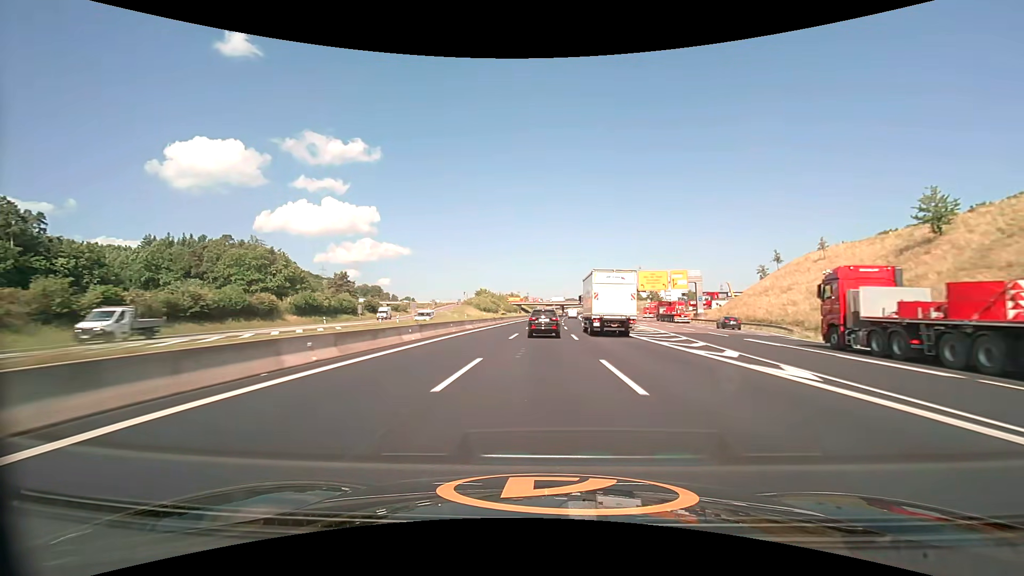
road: motorway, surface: asphalt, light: Day
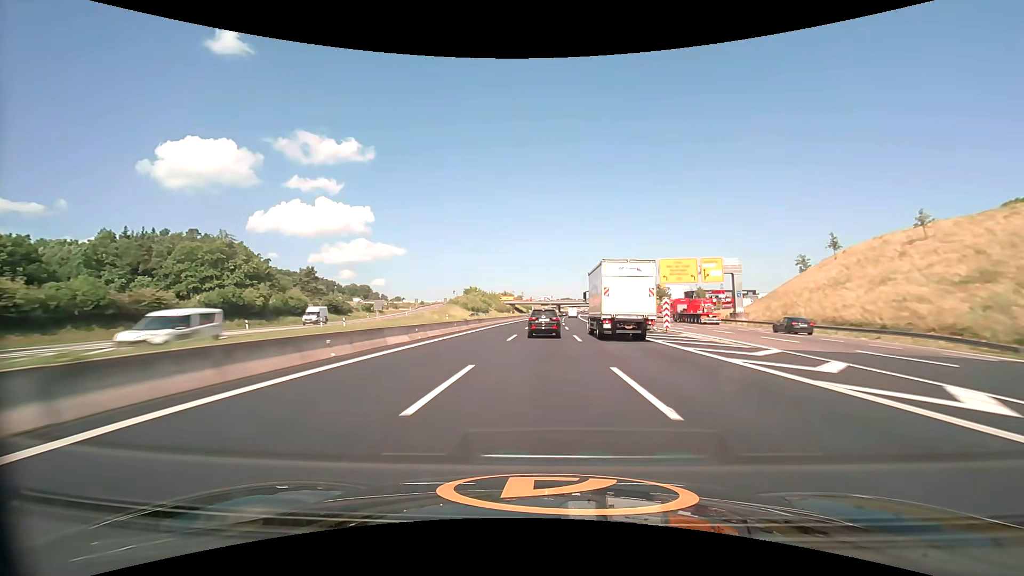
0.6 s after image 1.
(+0.1, +19.9) m; +1°
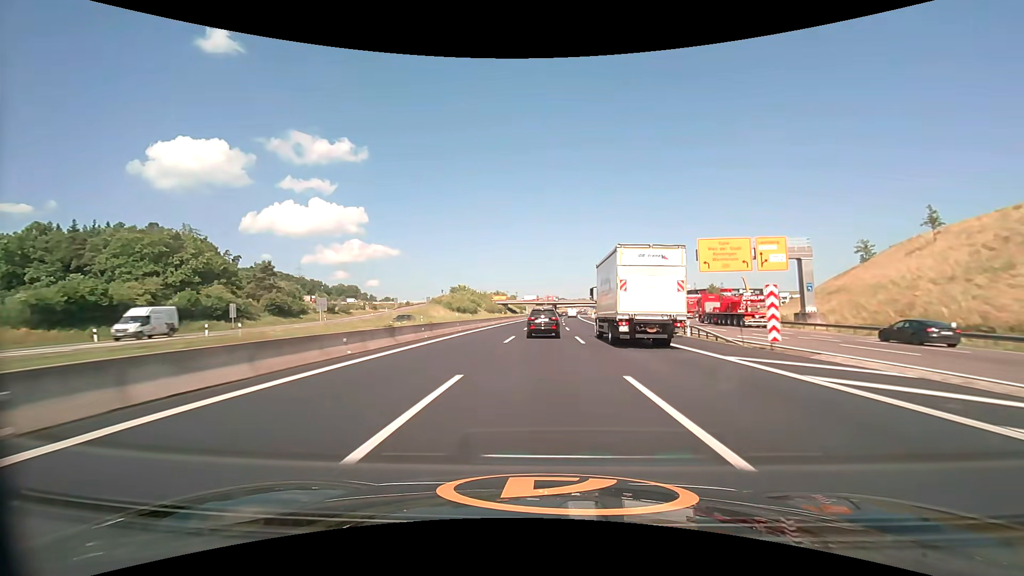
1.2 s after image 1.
(+0.1, +19.8) m; +1°
(0, +10) (0, +20) (0, +30) (0, +40) (+1, +50) (+1, +60) (+1, +70) (+2, +80) (+2, +90) (+3, +100) m
